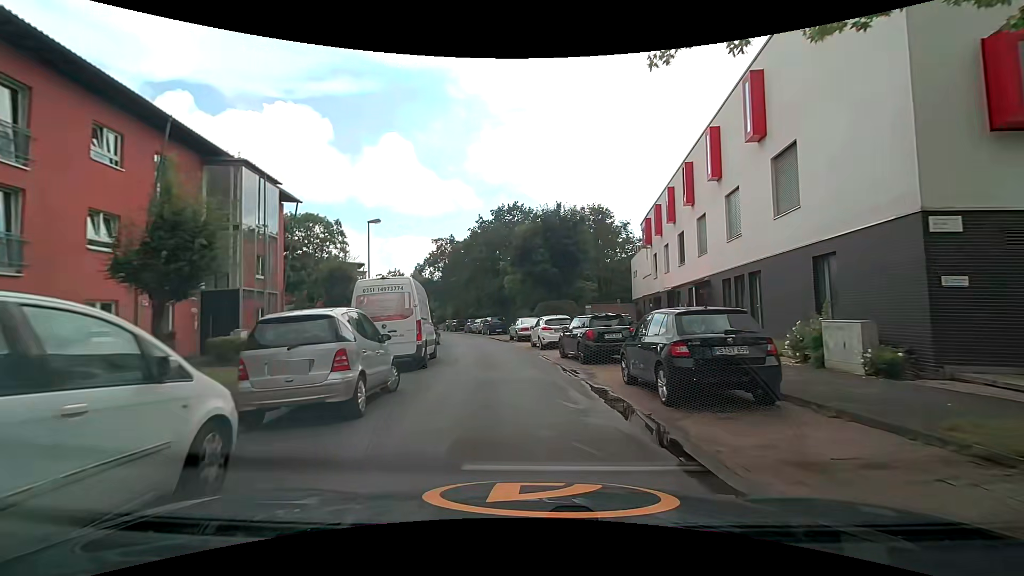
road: residential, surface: asphalt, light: Day
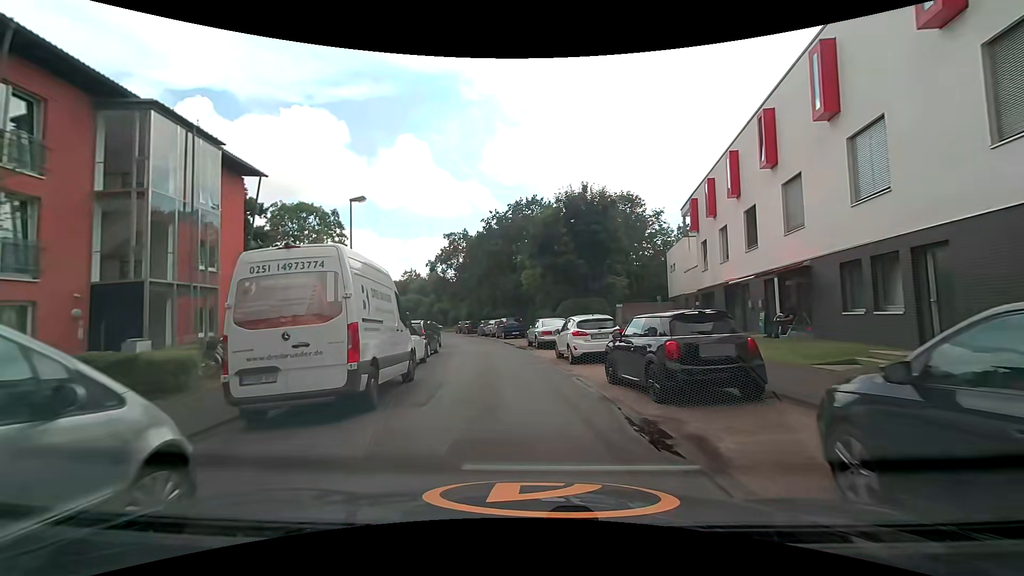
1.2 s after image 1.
(-0.2, +6.5) m; -3°
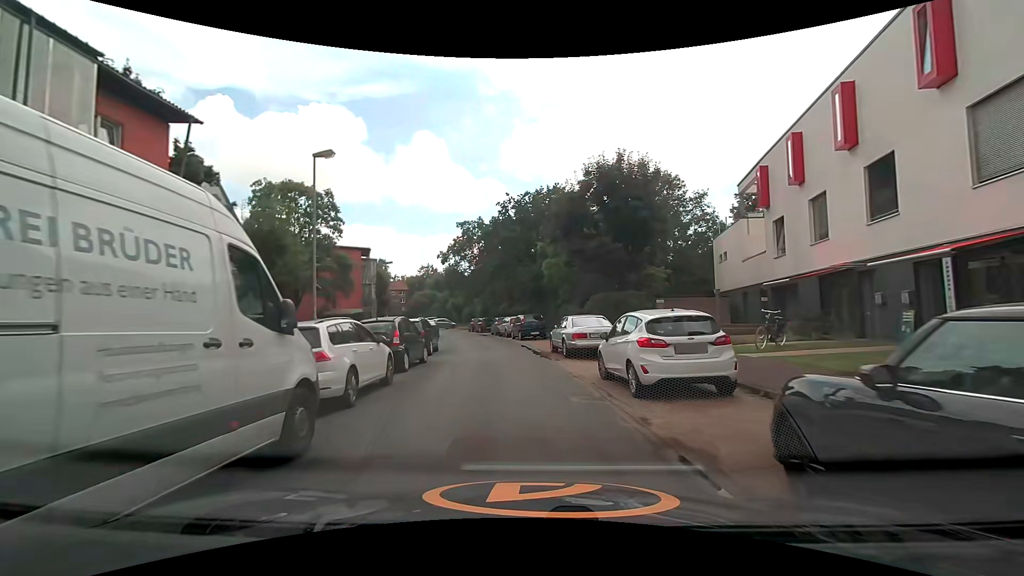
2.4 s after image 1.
(0.0, +6.7) m; -3°
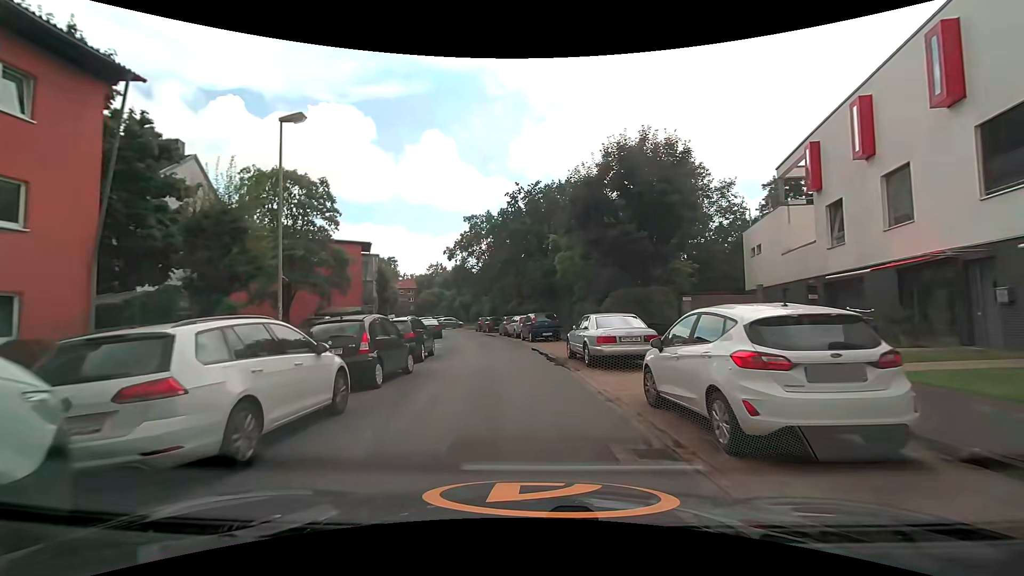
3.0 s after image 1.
(0.0, +3.5) m; +1°
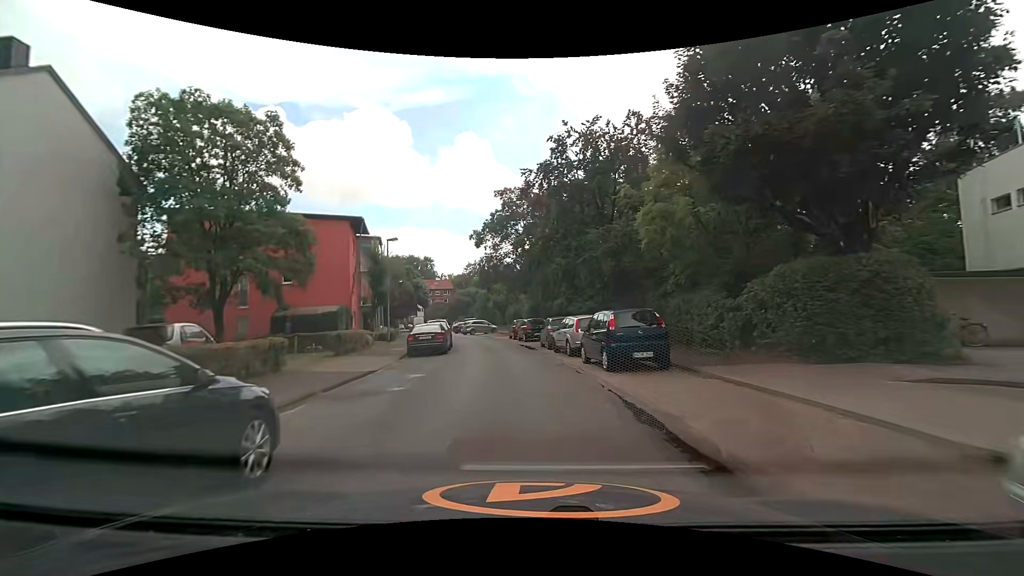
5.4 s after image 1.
(-0.7, +14.4) m; -4°
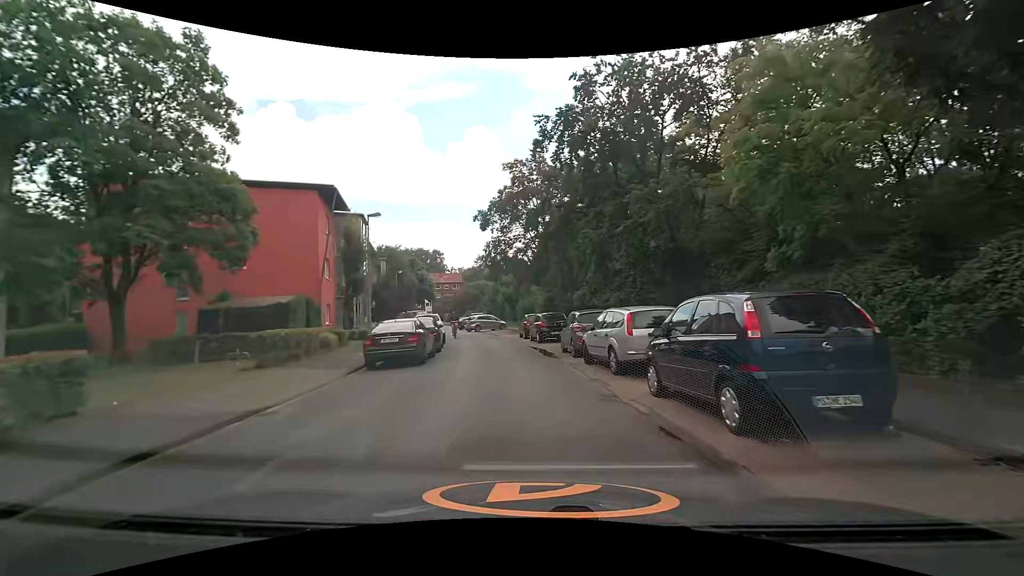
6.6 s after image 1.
(-0.2, +7.4) m; -1°
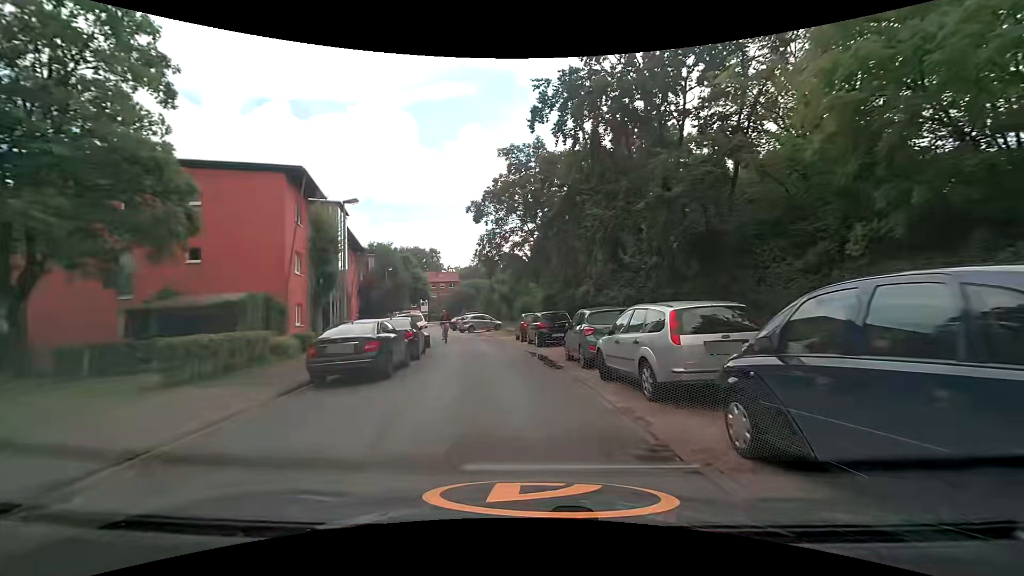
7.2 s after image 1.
(-0.1, +3.5) m; -2°
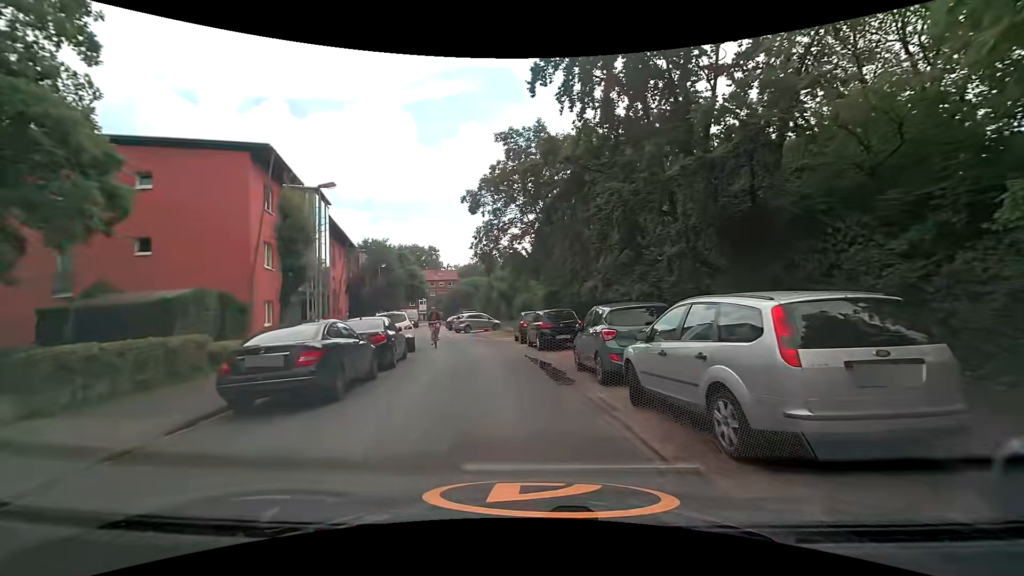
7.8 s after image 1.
(0.0, +3.0) m; +1°
